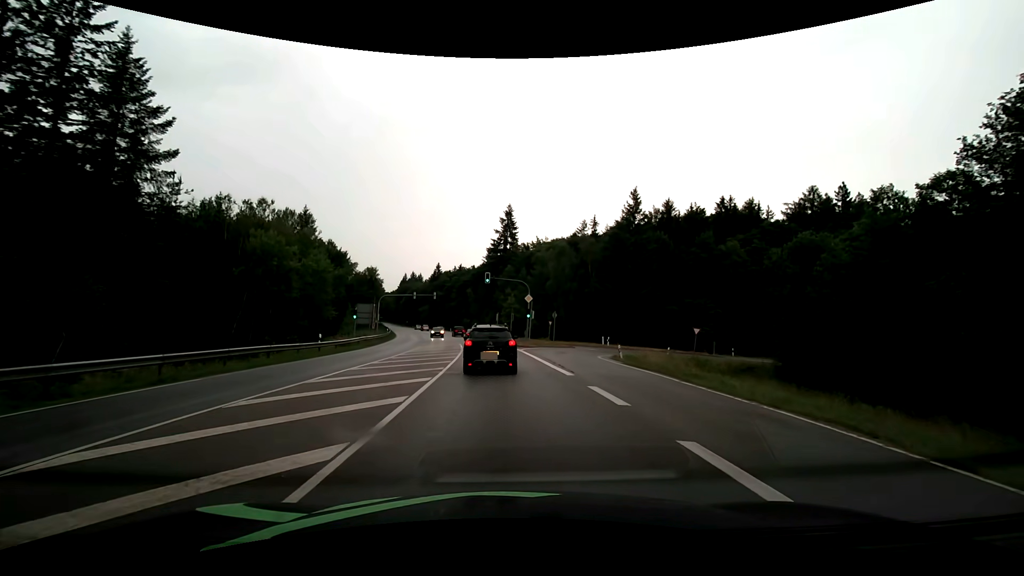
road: secondary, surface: asphalt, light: Day
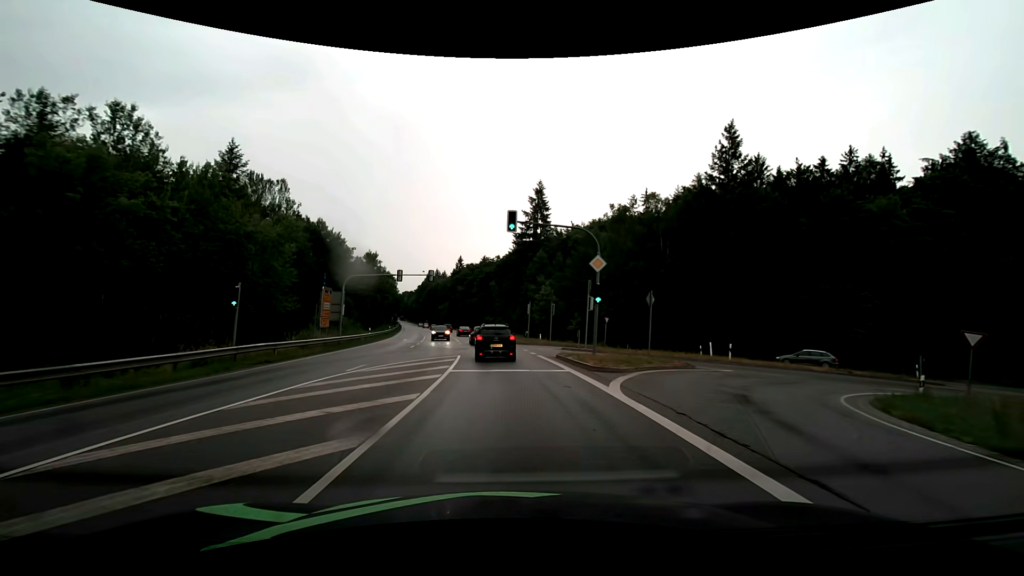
(-0.8, +24.6) m; -3°
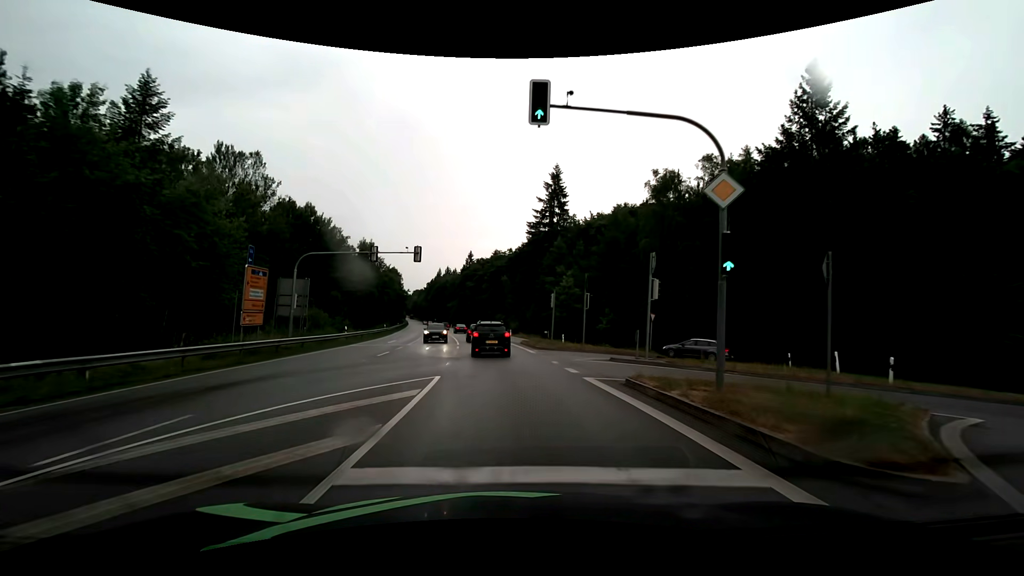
(-0.2, +12.0) m; -2°
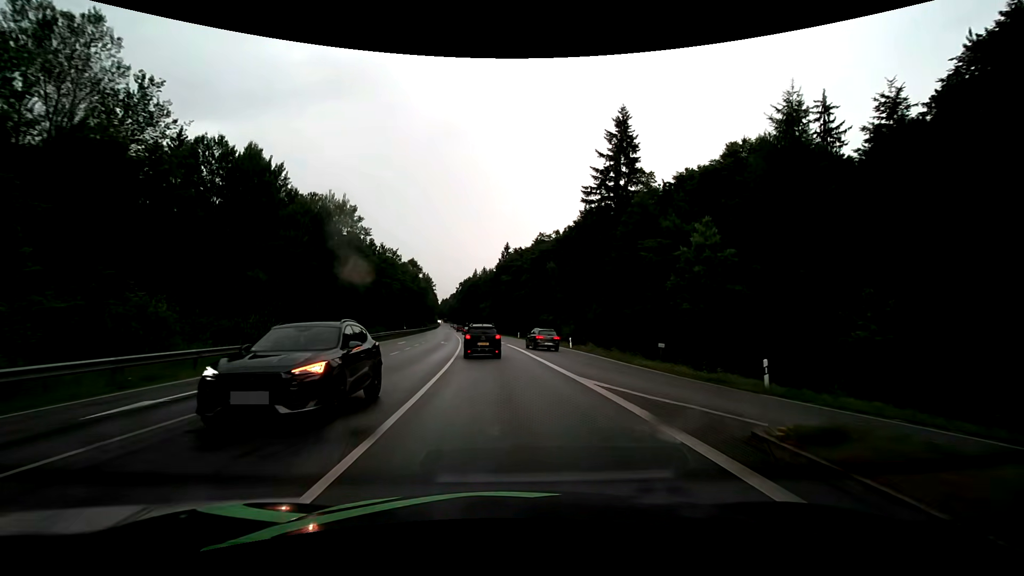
(-1.3, +31.9) m; -4°
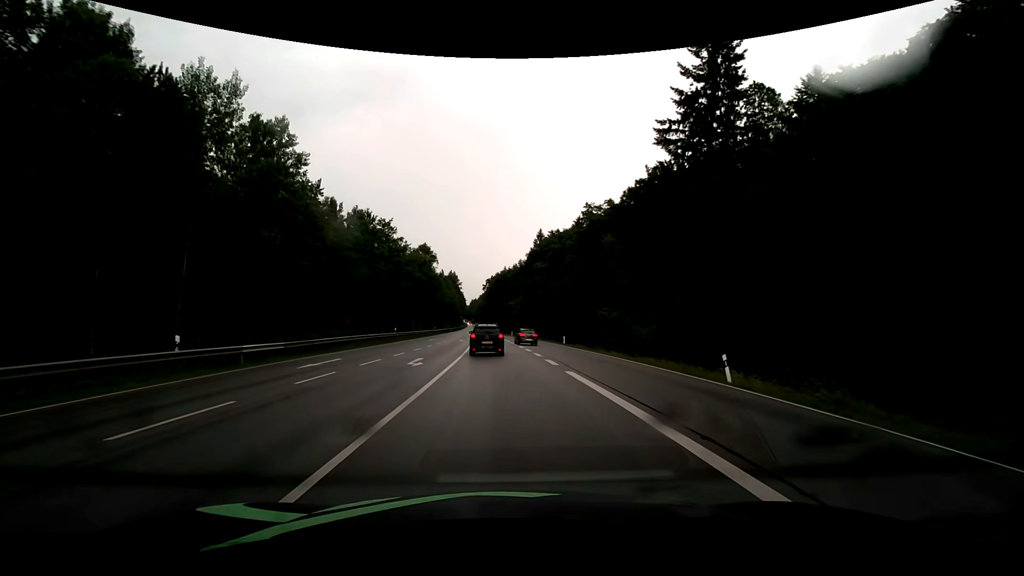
(-0.8, +26.2) m; -4°
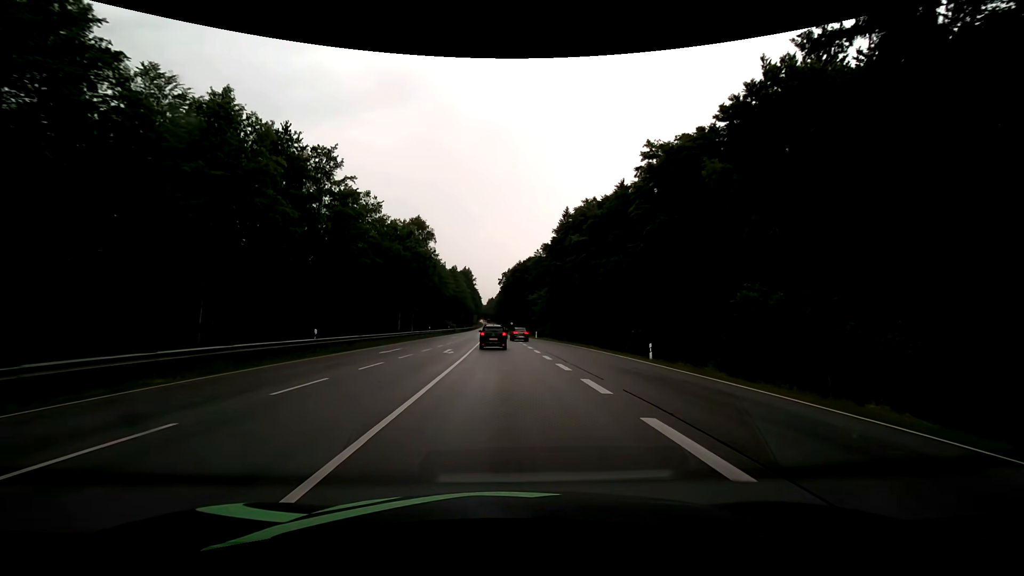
(-0.4, +26.5) m; -2°
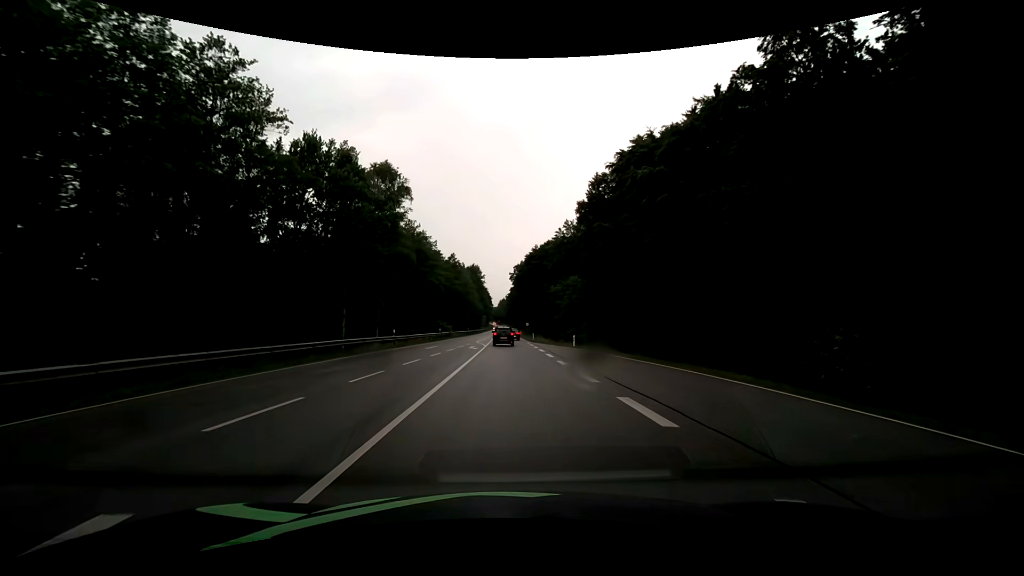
(-0.4, +27.7) m; -1°
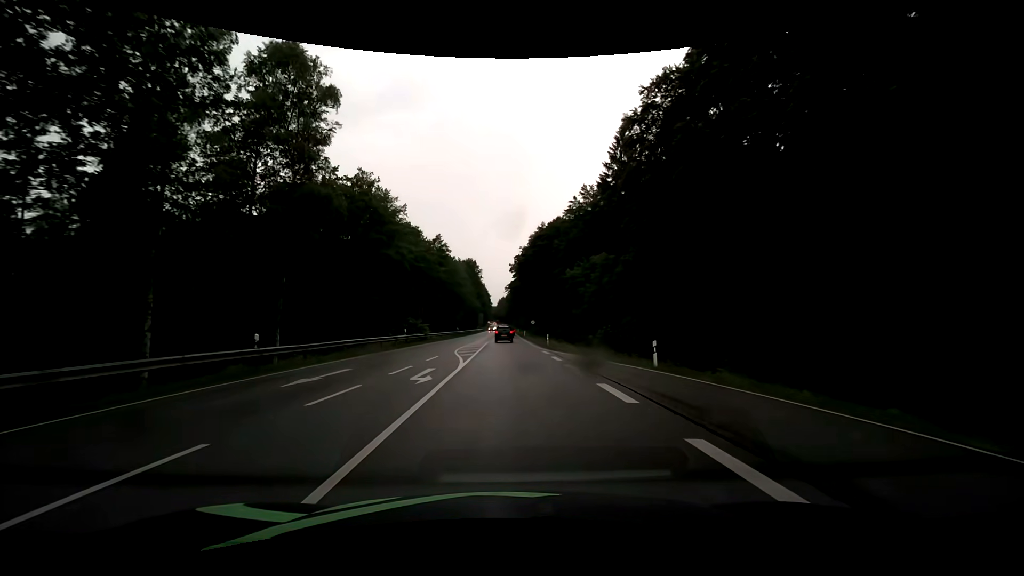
(-0.1, +22.0) m; 0°
(0, +10) (0, +20) (0, +30) (0, +40) (0, +50) (0, +60) (0, +70) (0, +80) (0, +90) (-1, +100) m
